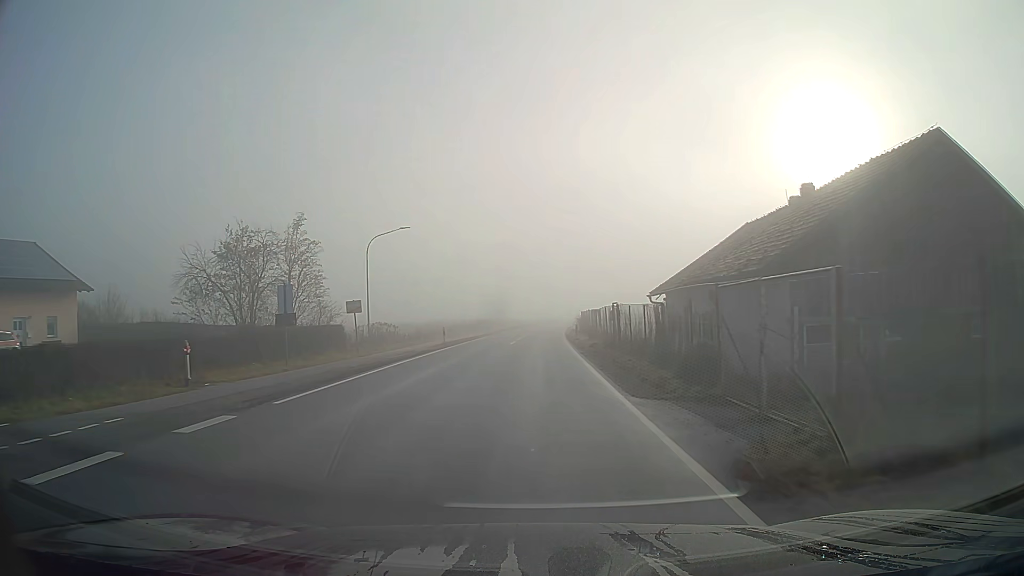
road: secondary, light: Day
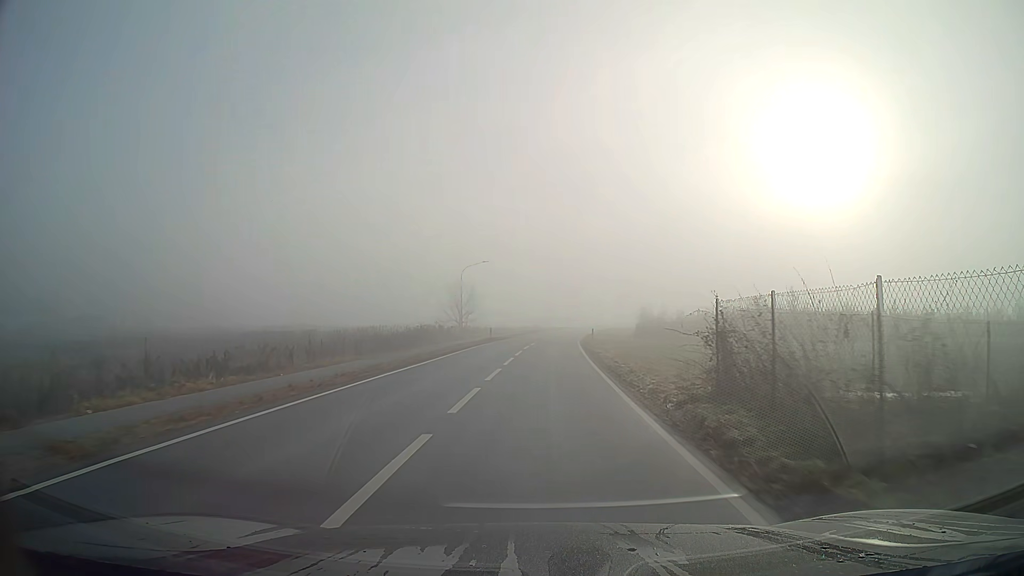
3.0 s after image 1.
(+0.4, +43.4) m; +2°
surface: asphalt
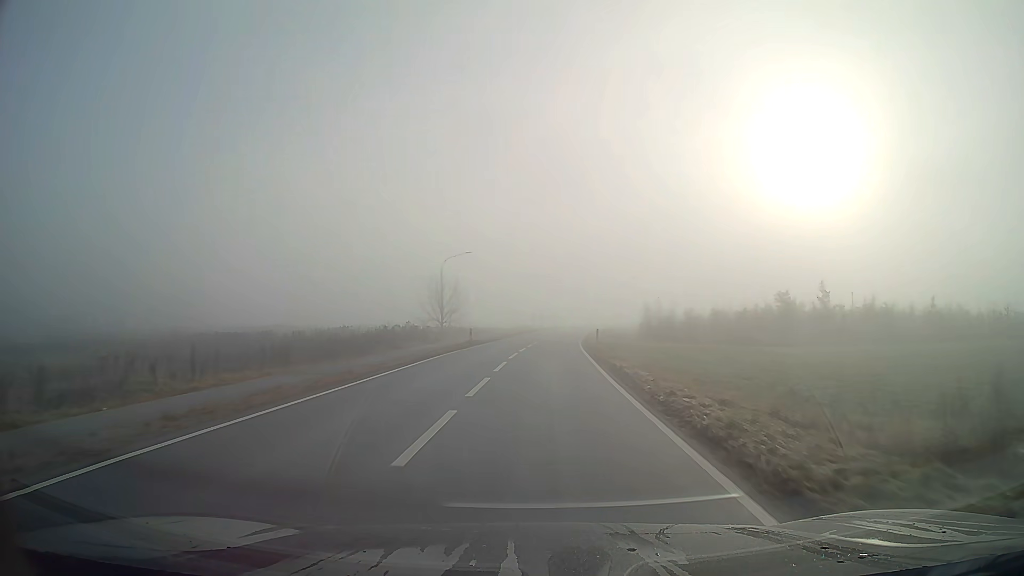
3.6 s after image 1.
(+0.1, +10.1) m; +1°
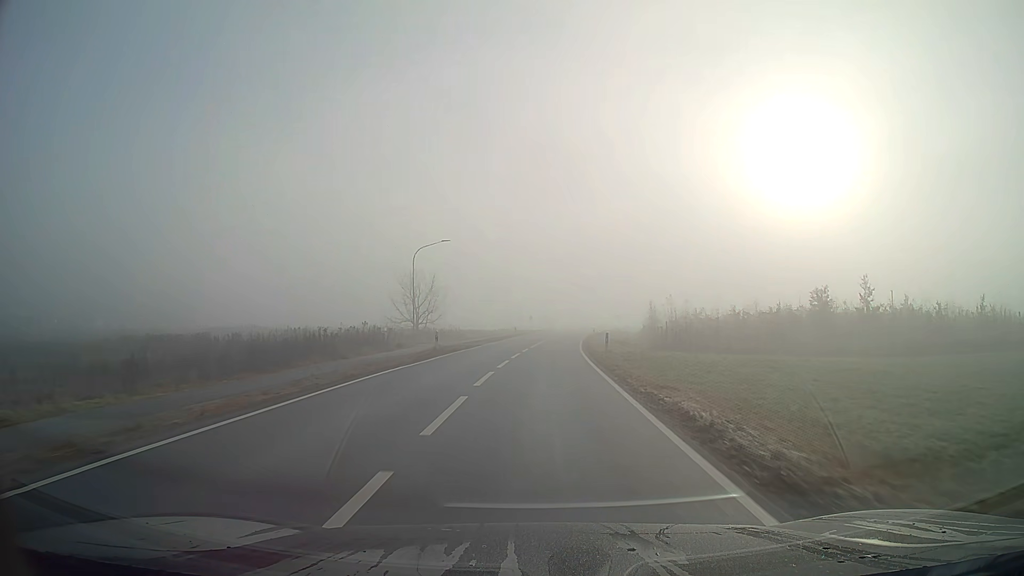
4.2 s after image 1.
(+0.1, +10.6) m; +1°
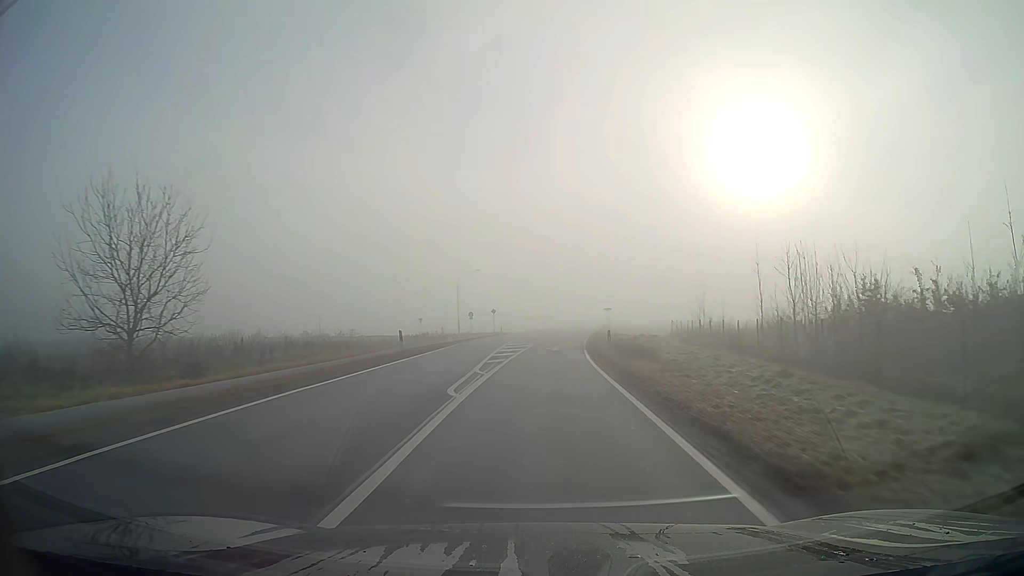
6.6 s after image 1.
(+1.7, +47.3) m; +4°
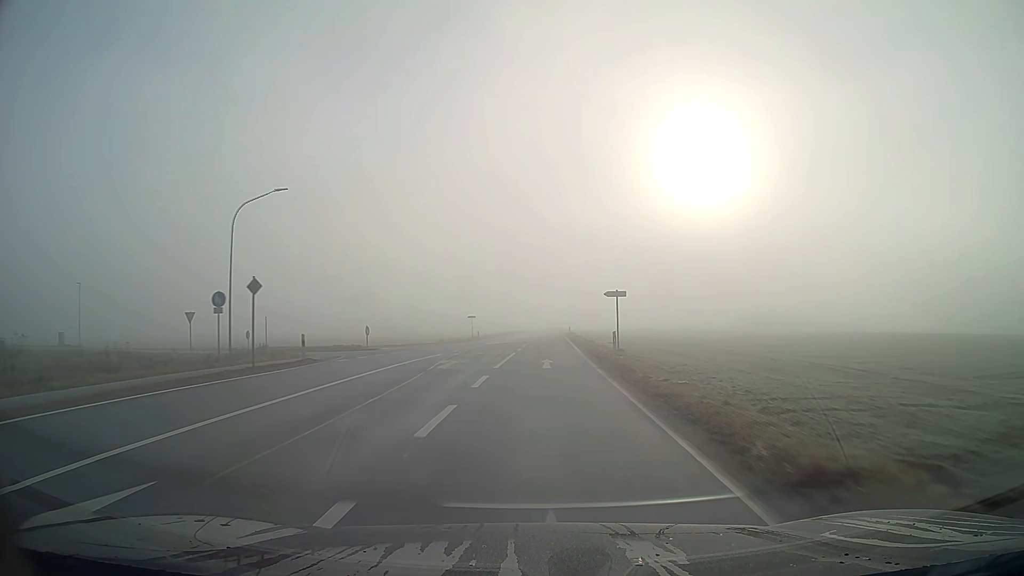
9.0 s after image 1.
(+2.3, +53.0) m; +5°
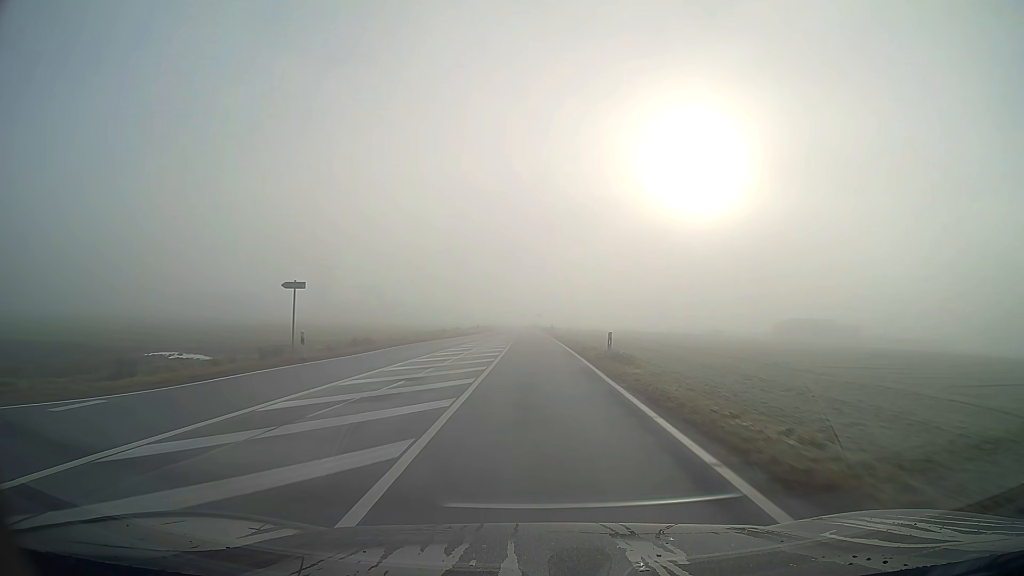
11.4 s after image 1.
(+0.7, +55.2) m; +1°
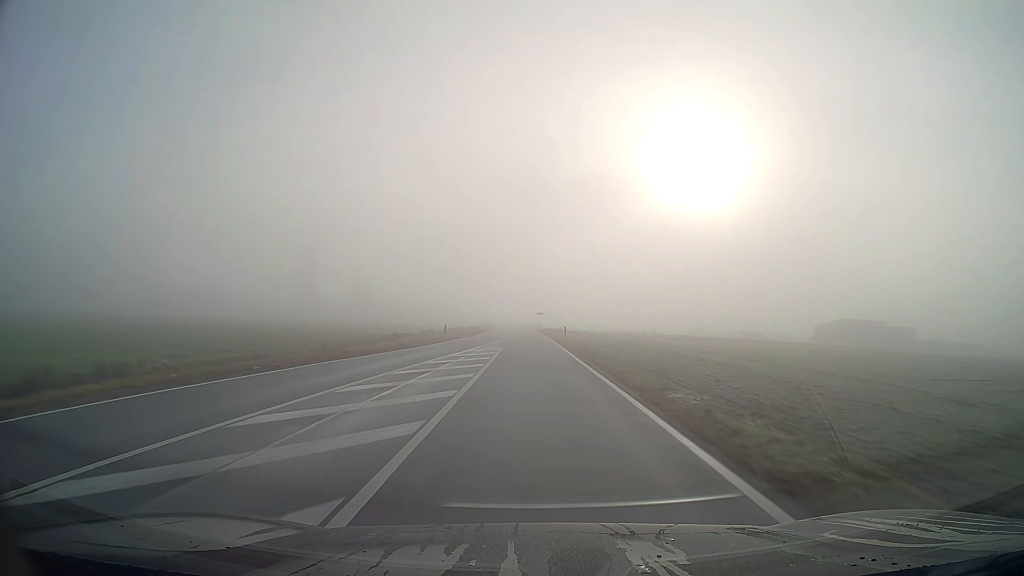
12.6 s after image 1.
(0.0, +27.9) m; 0°
